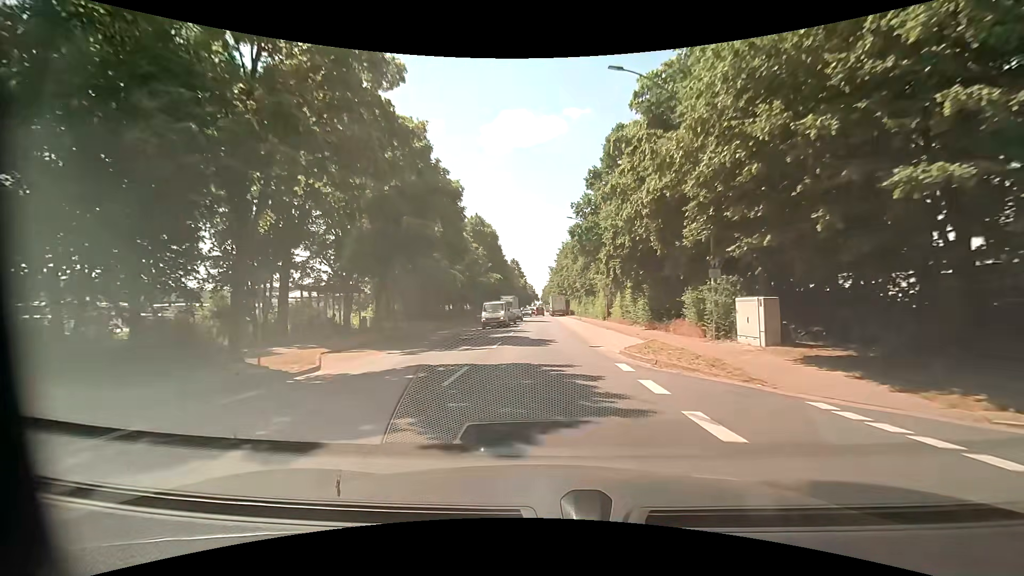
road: tertiary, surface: asphalt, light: Day
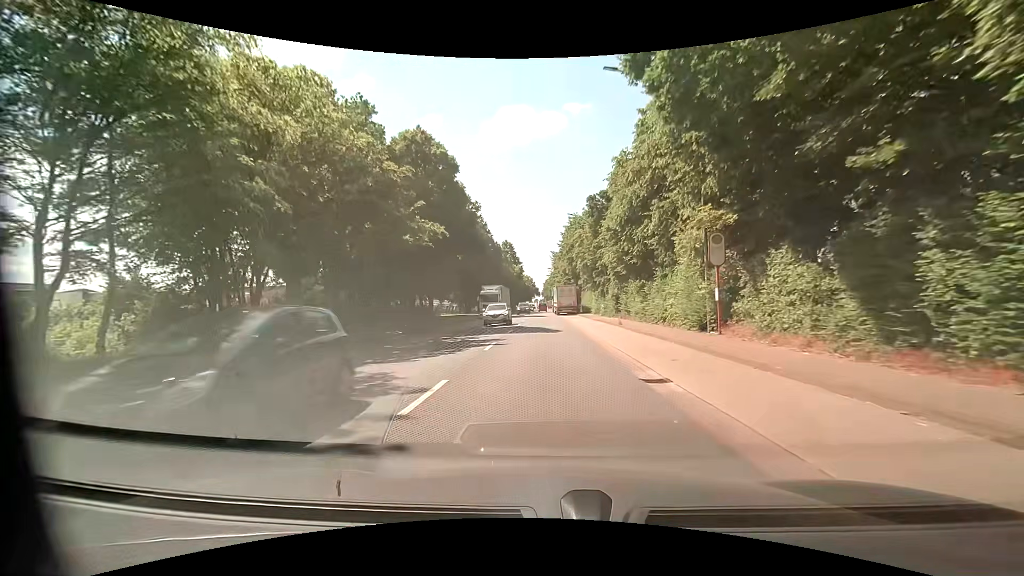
(0.0, +29.7) m; -1°
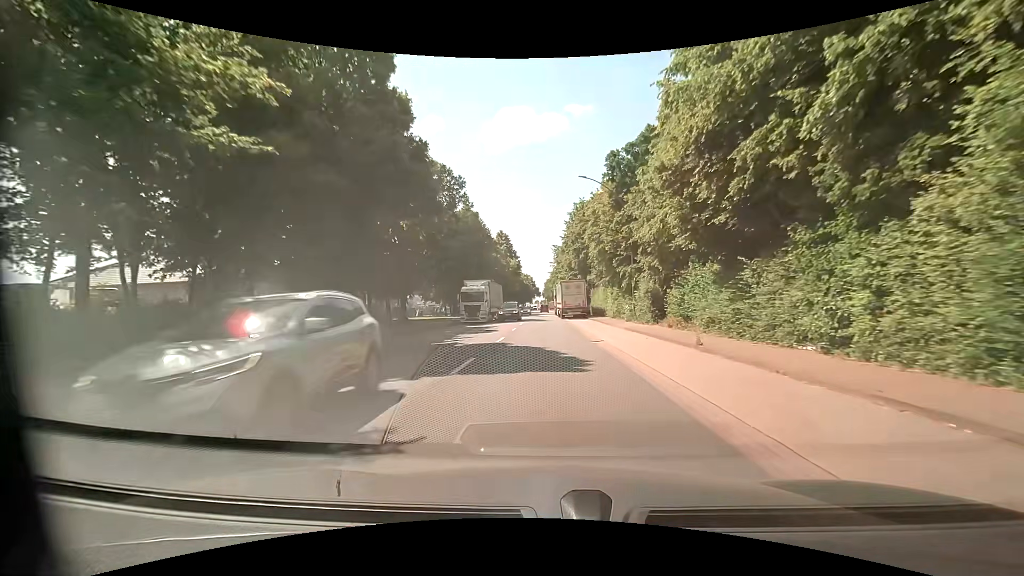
(+0.1, +14.4) m; 0°
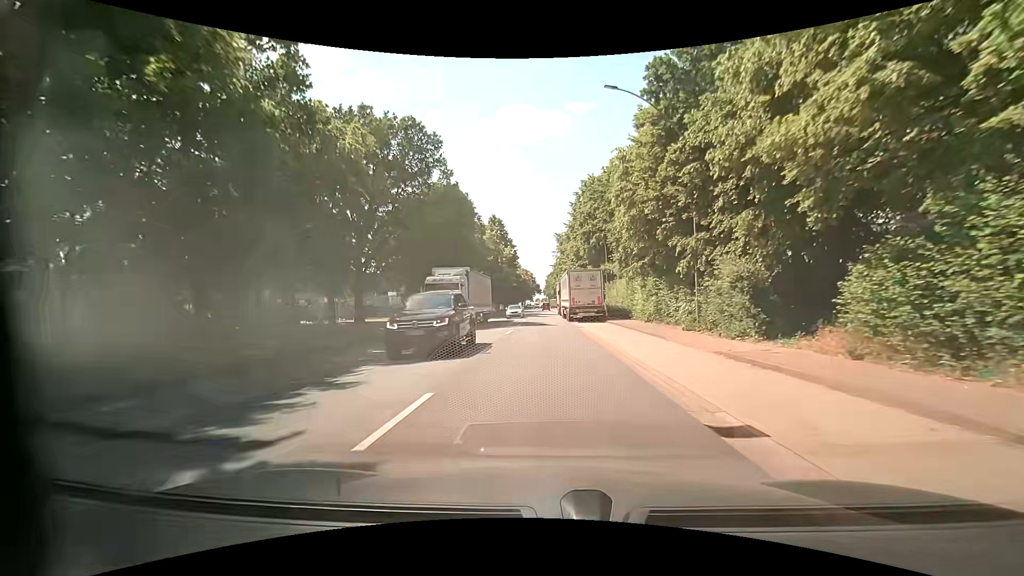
(0.0, +14.0) m; 0°
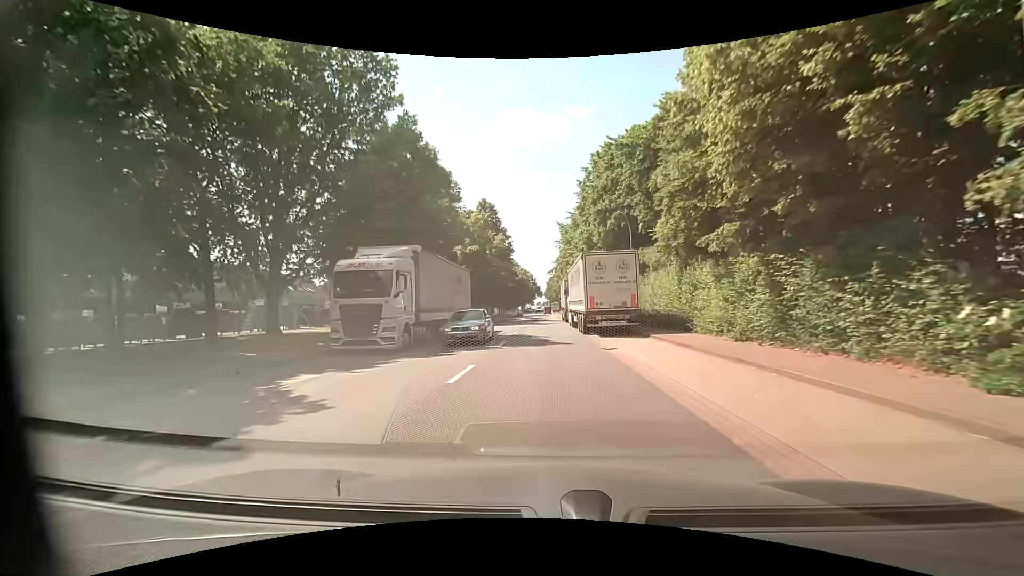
(+0.1, +14.0) m; +1°
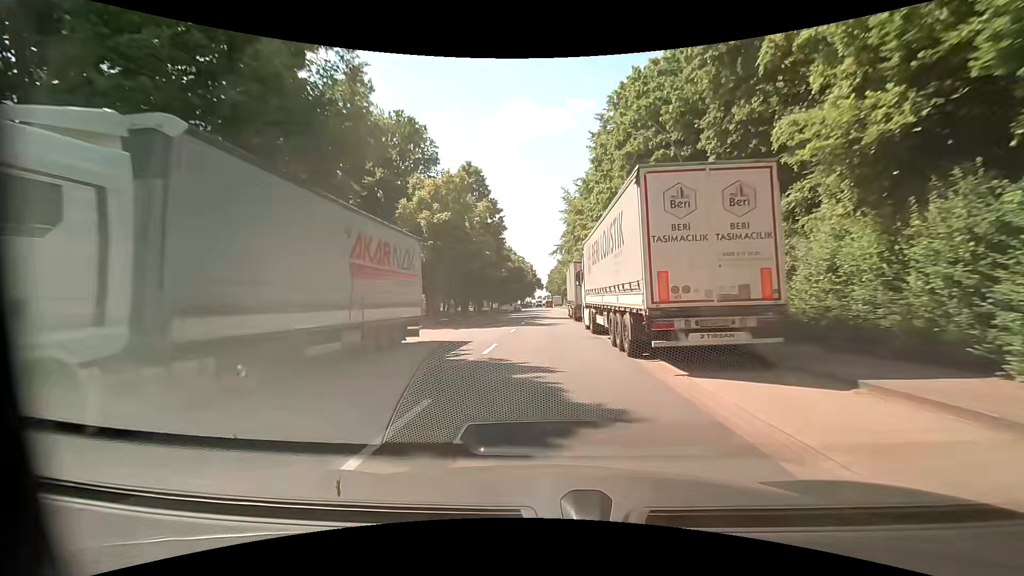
(-0.2, +13.8) m; -2°
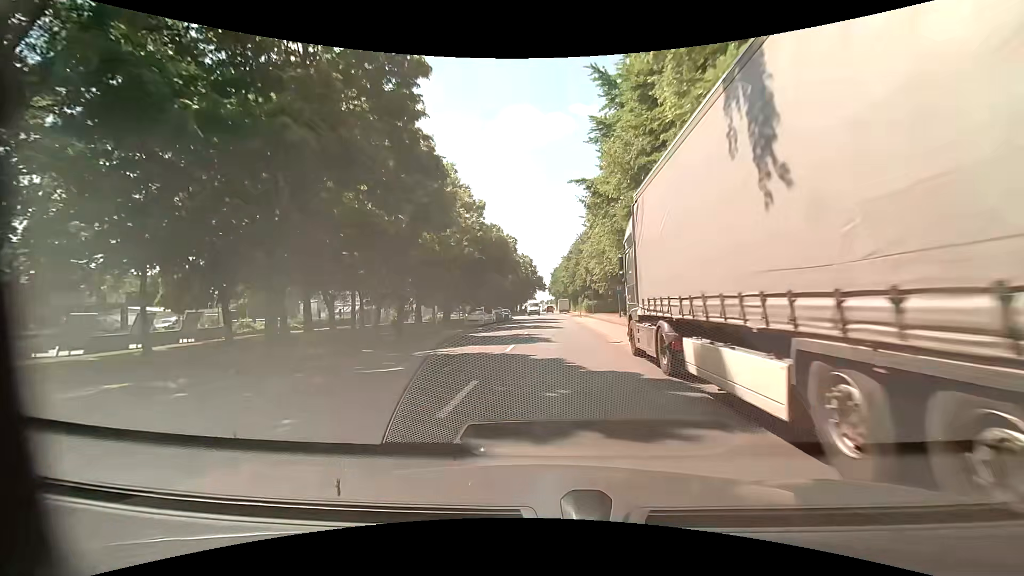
(+0.4, +34.1) m; +1°
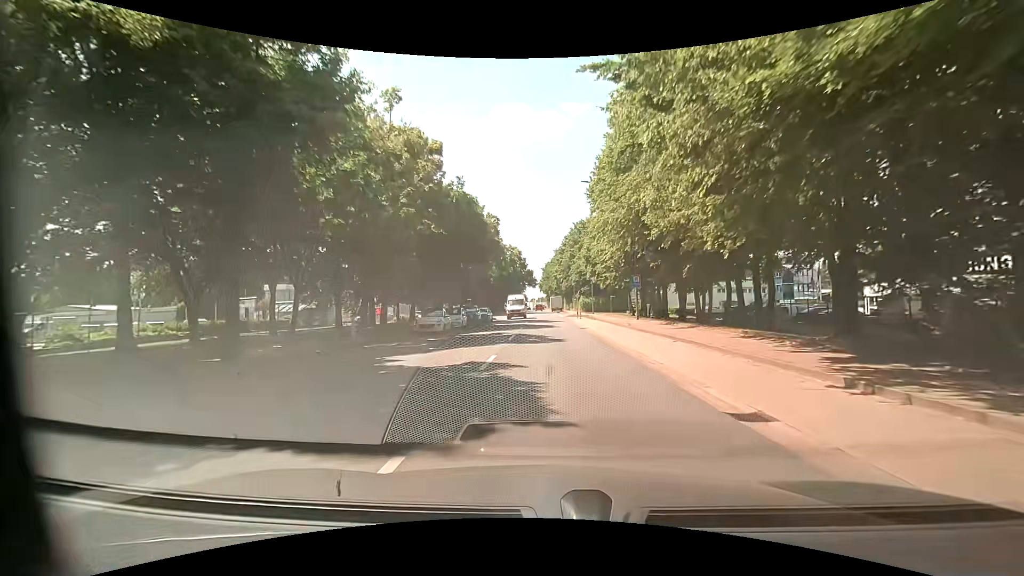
(+0.1, +13.4) m; +2°
(0, +10) (0, +20) (0, +30) (0, +40) (0, +50) (-1, +60) (-1, +70) (-1, +80) (-1, +90) (-2, +100) m
